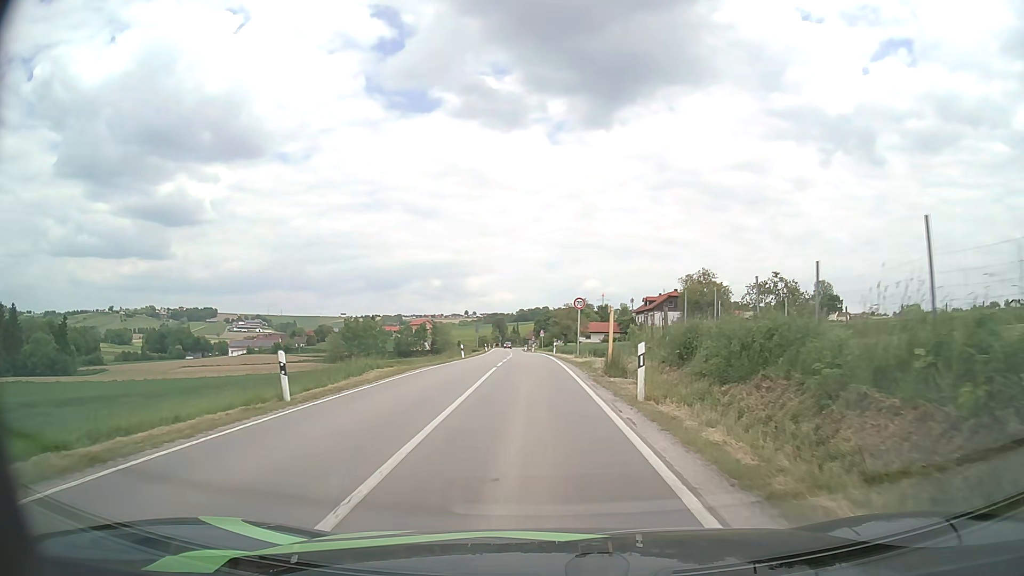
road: secondary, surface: asphalt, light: Day
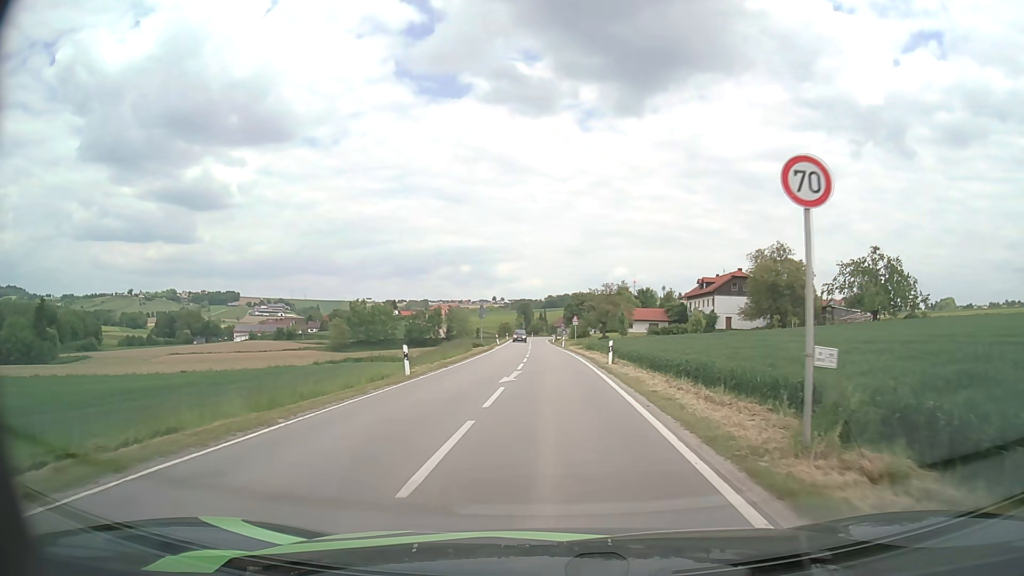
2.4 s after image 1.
(-0.7, +28.0) m; -3°
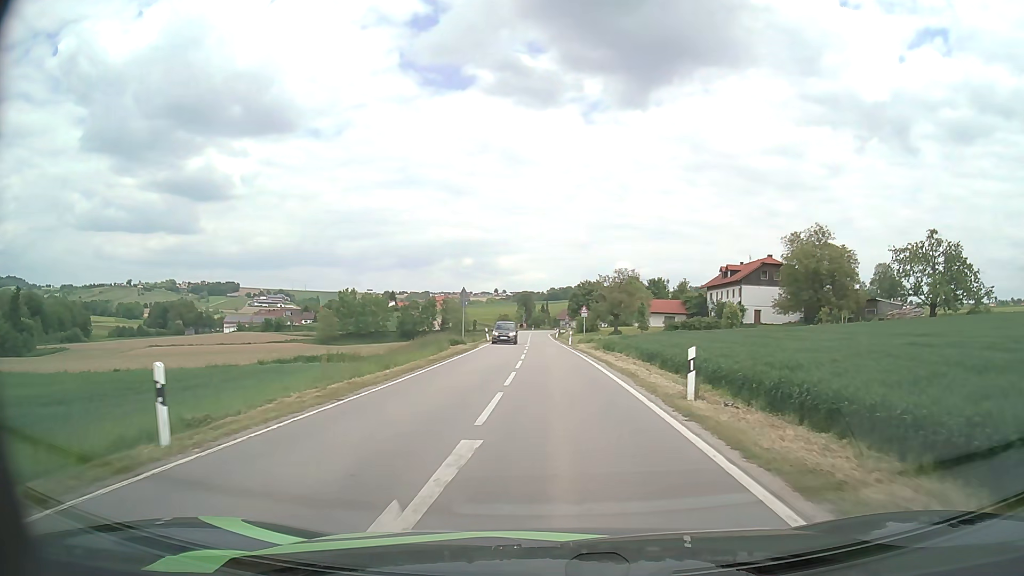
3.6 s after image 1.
(0.0, +14.6) m; 0°
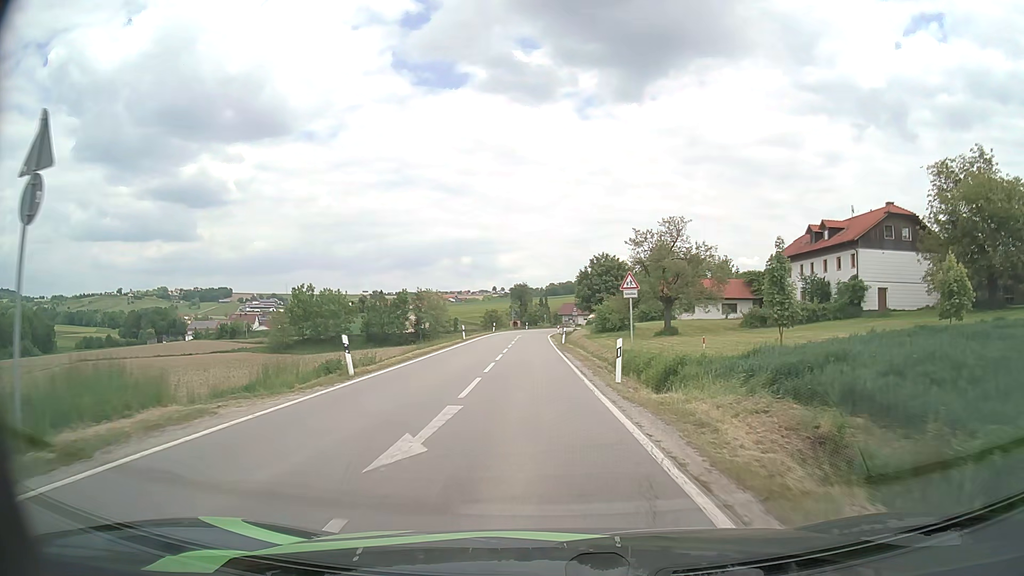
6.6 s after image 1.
(+0.1, +39.0) m; 0°
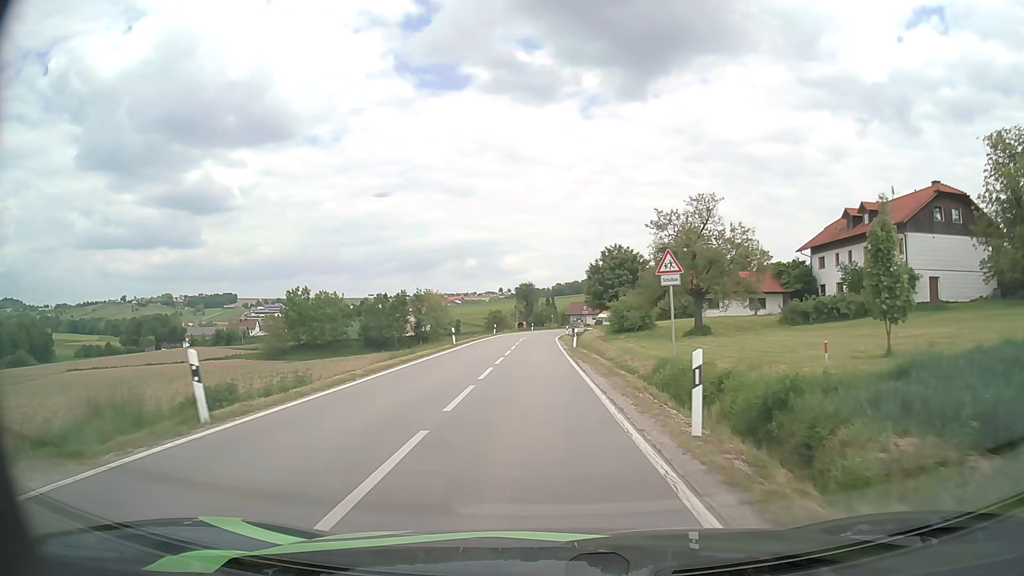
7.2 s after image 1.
(0.0, +8.2) m; -1°
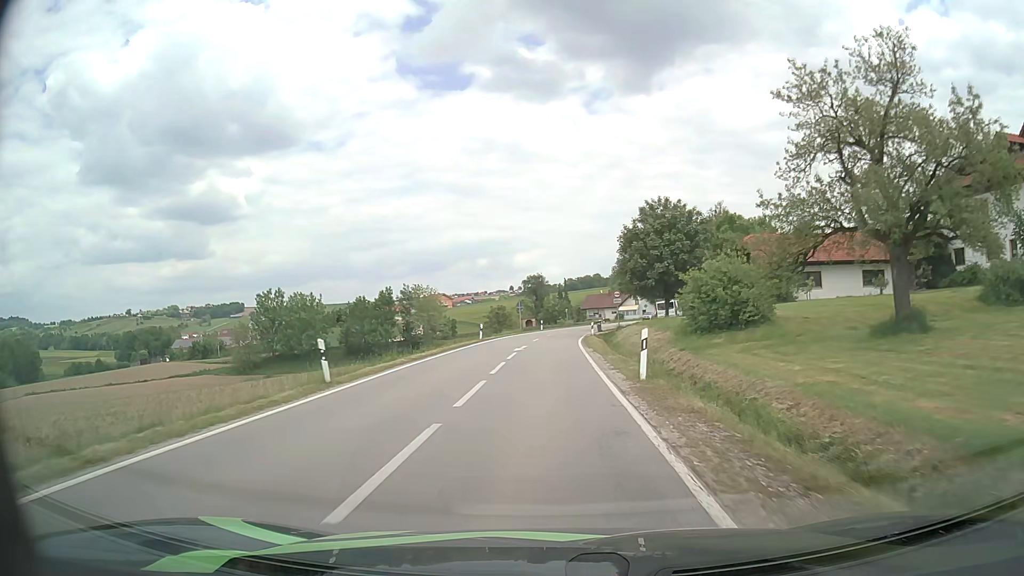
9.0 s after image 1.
(-0.2, +24.0) m; -1°
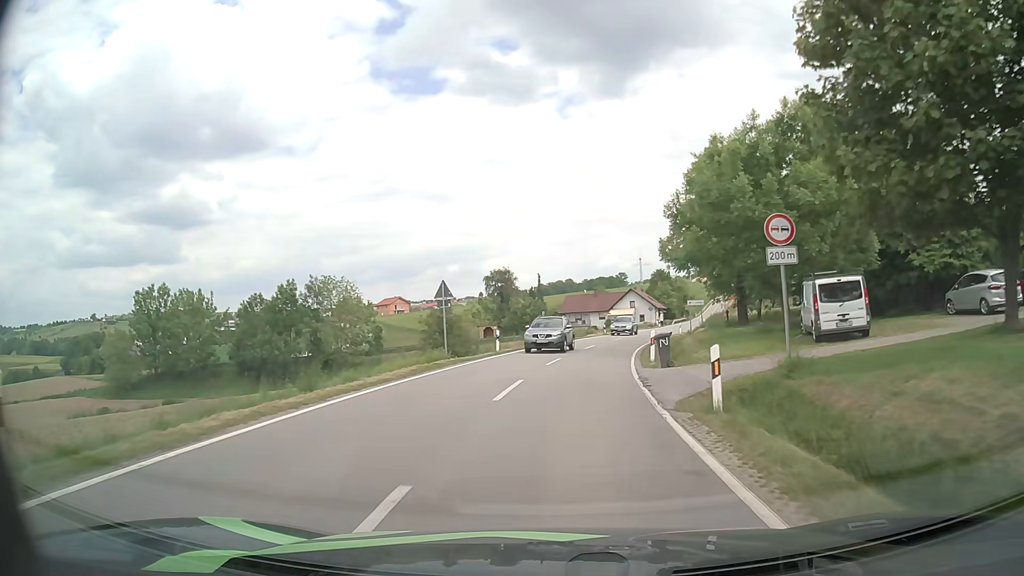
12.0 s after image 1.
(-0.1, +38.3) m; +2°
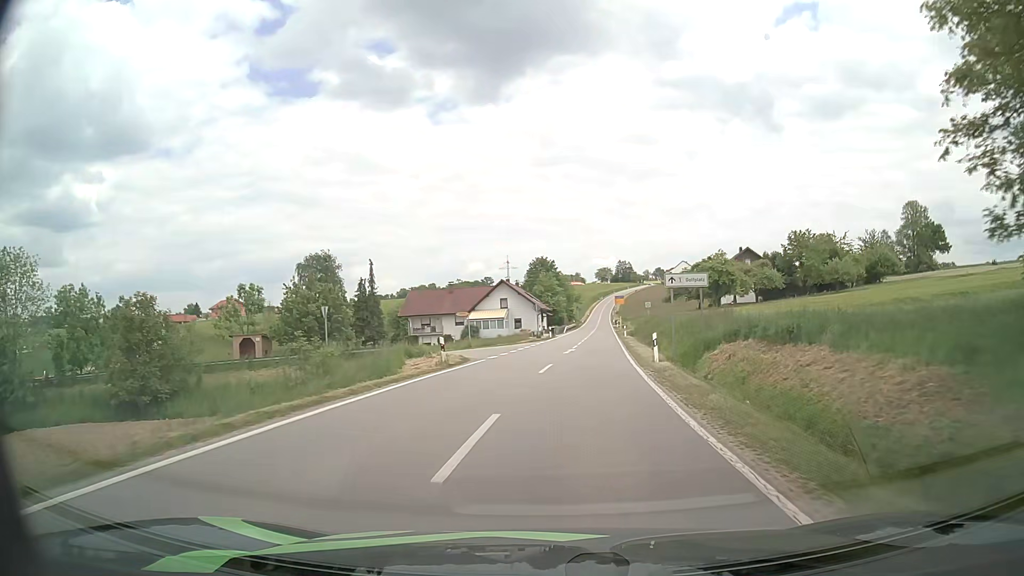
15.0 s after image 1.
(+3.8, +40.3) m; +11°
(0, +10) (+1, +20) (+2, +30) (+3, +40) (+4, +50) (+5, +60) (+6, +70) (+7, +80) (+8, +90) (+9, +100) m
